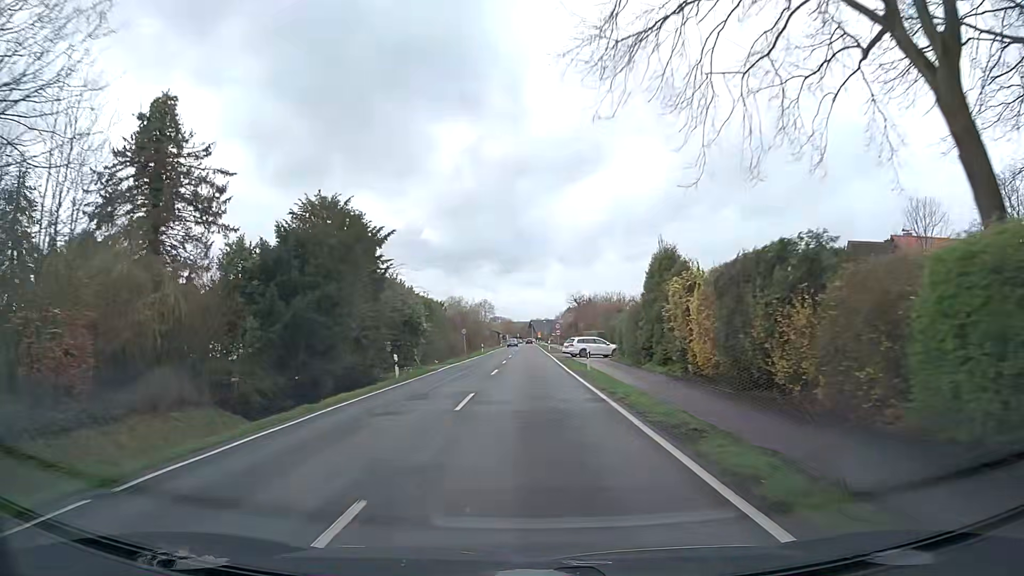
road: secondary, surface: asphalt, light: Day
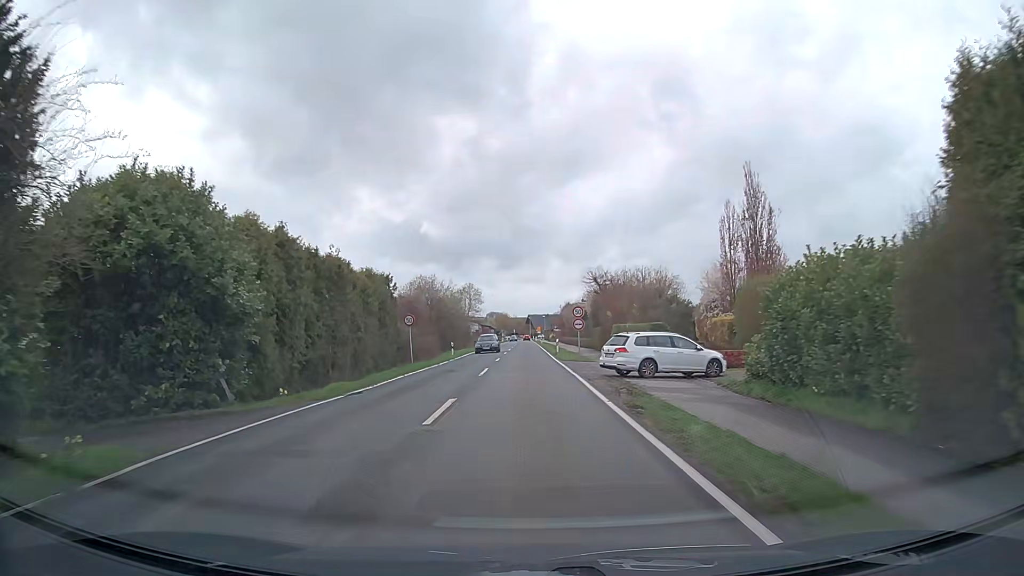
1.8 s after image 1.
(+0.1, +27.4) m; 0°
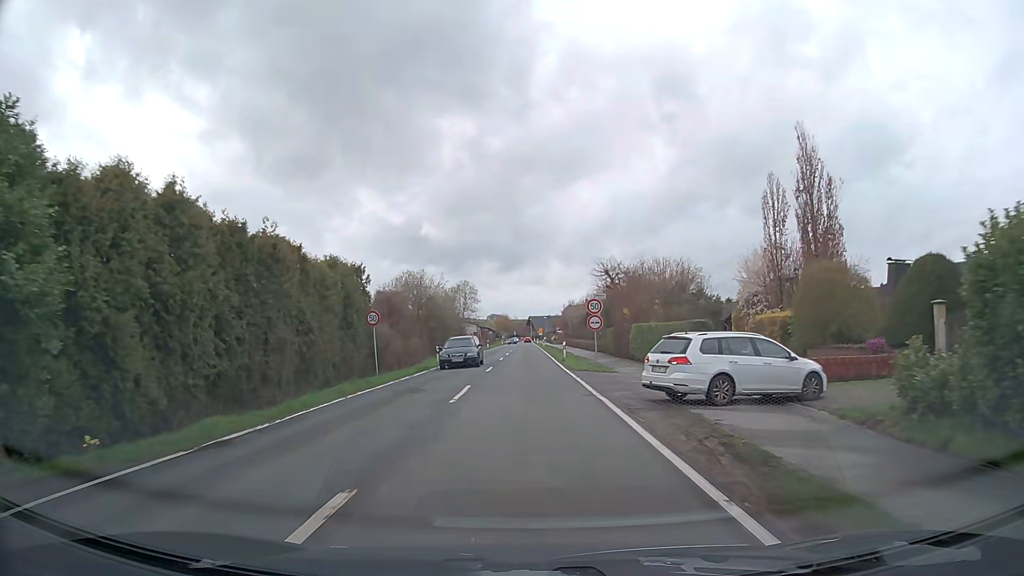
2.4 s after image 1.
(0.0, +8.2) m; 0°
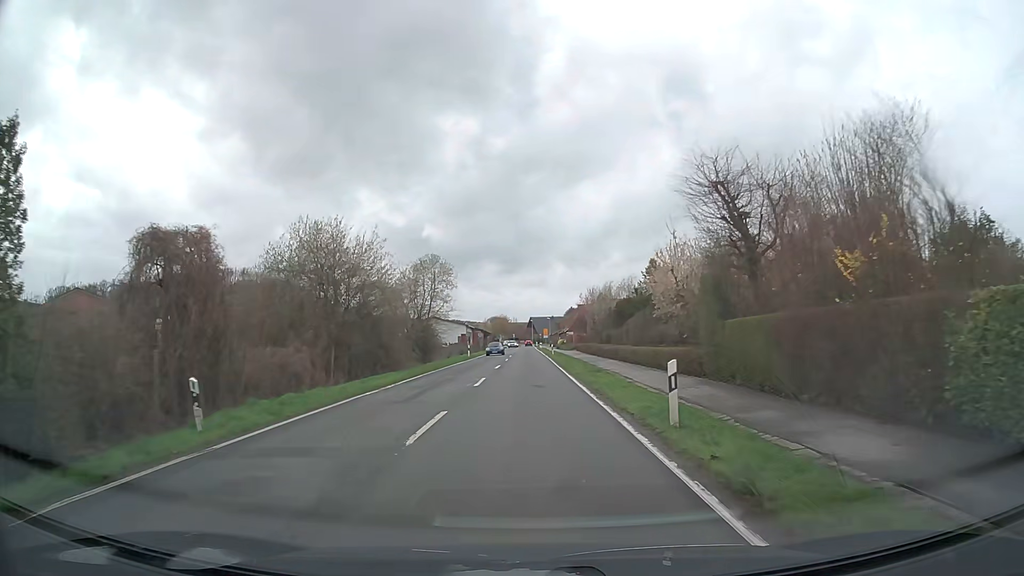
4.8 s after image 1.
(+0.1, +29.8) m; 0°
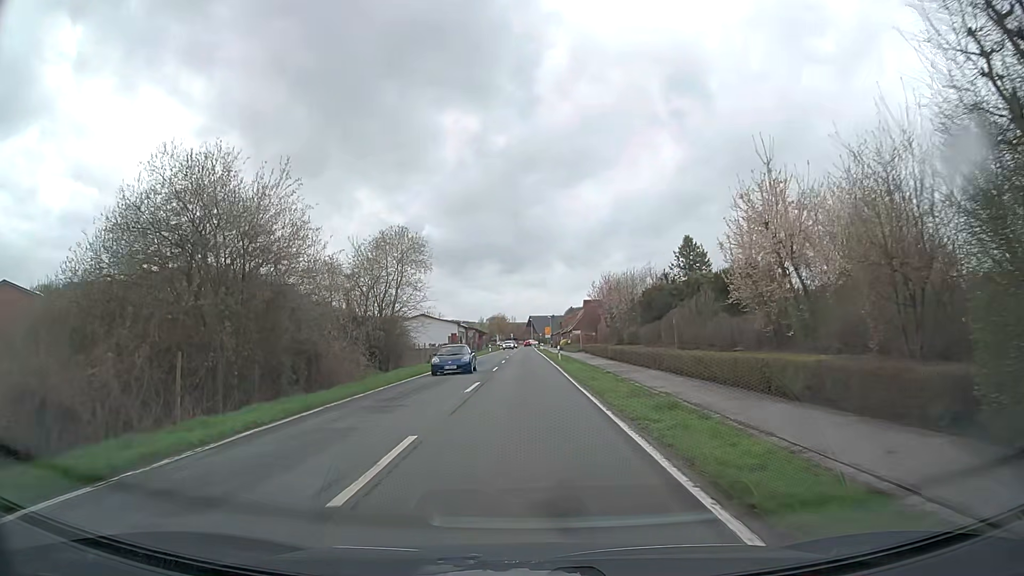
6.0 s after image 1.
(0.0, +14.4) m; 0°
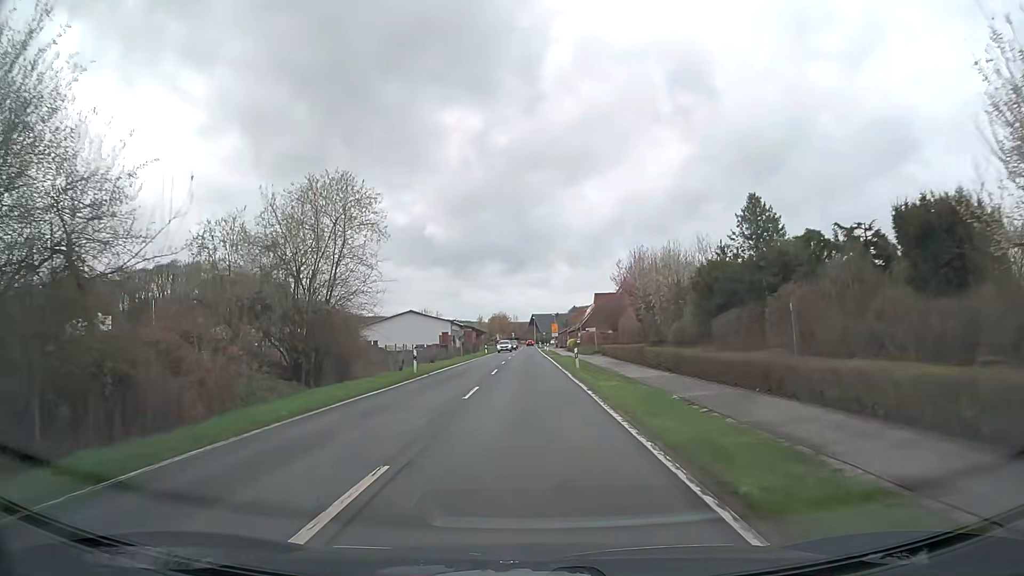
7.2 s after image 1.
(0.0, +14.4) m; 0°
